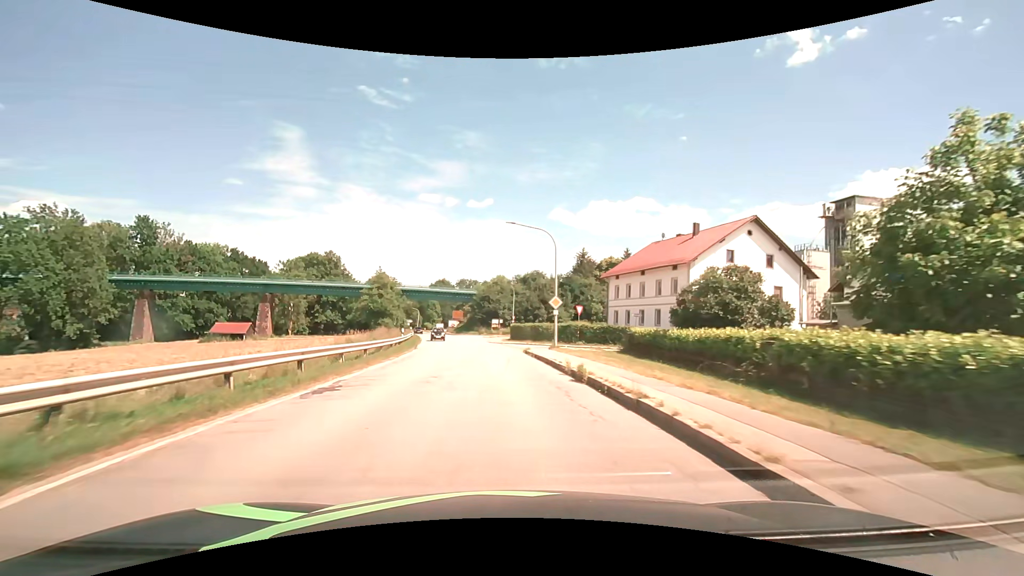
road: secondary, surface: asphalt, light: Day
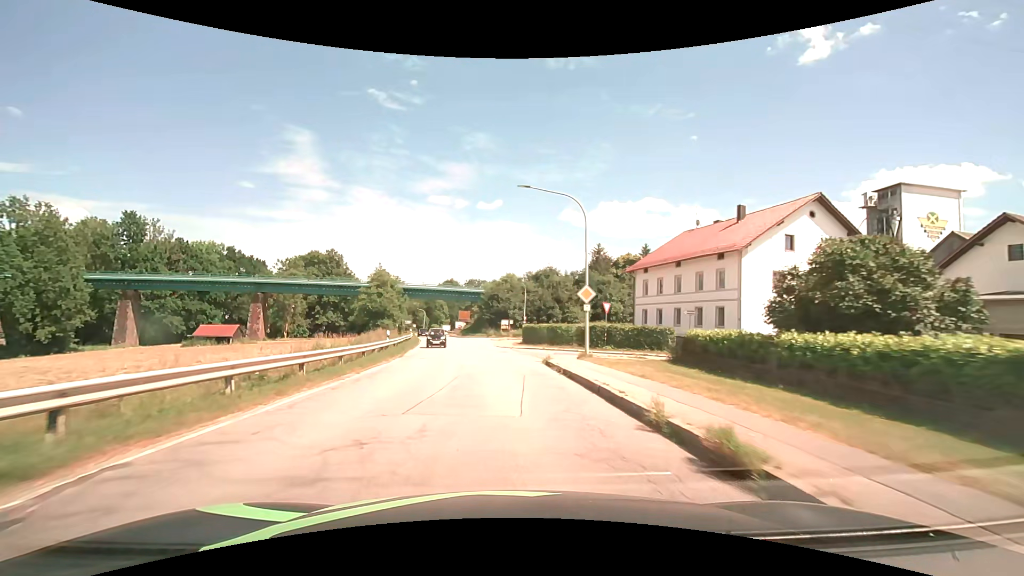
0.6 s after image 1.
(-0.1, +8.0) m; -1°
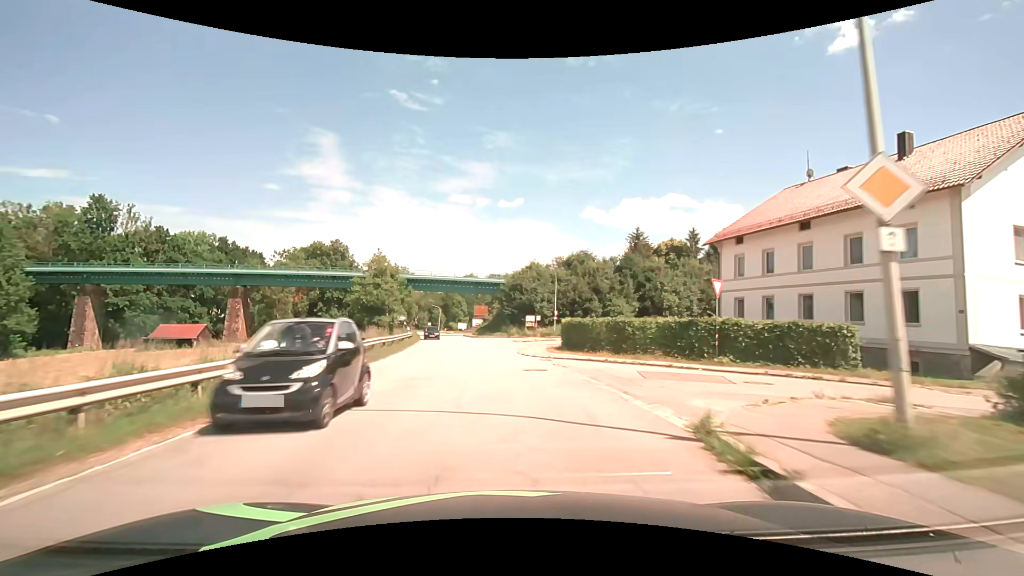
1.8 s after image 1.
(-0.3, +15.9) m; -2°
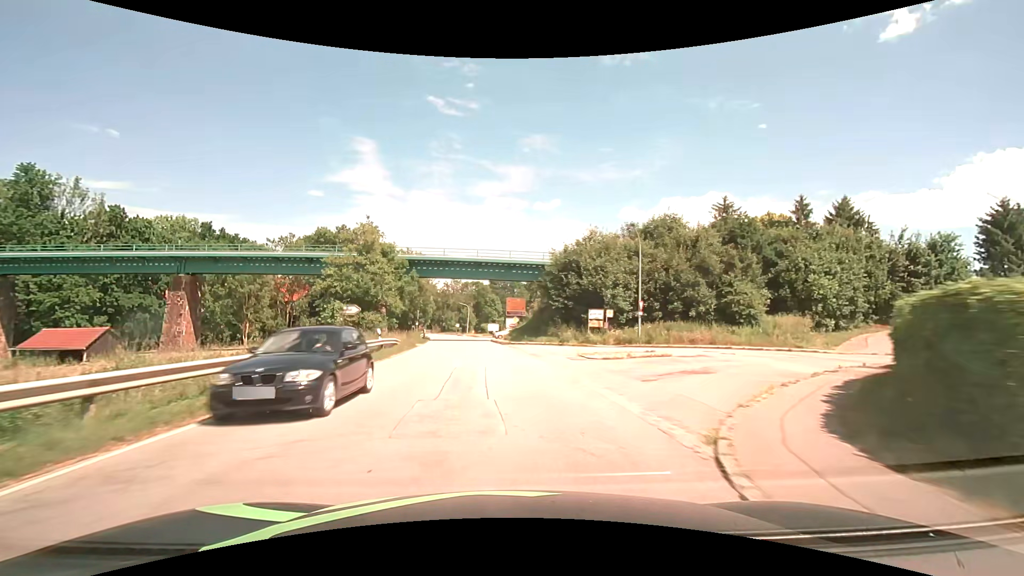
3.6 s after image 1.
(-0.9, +23.9) m; -4°
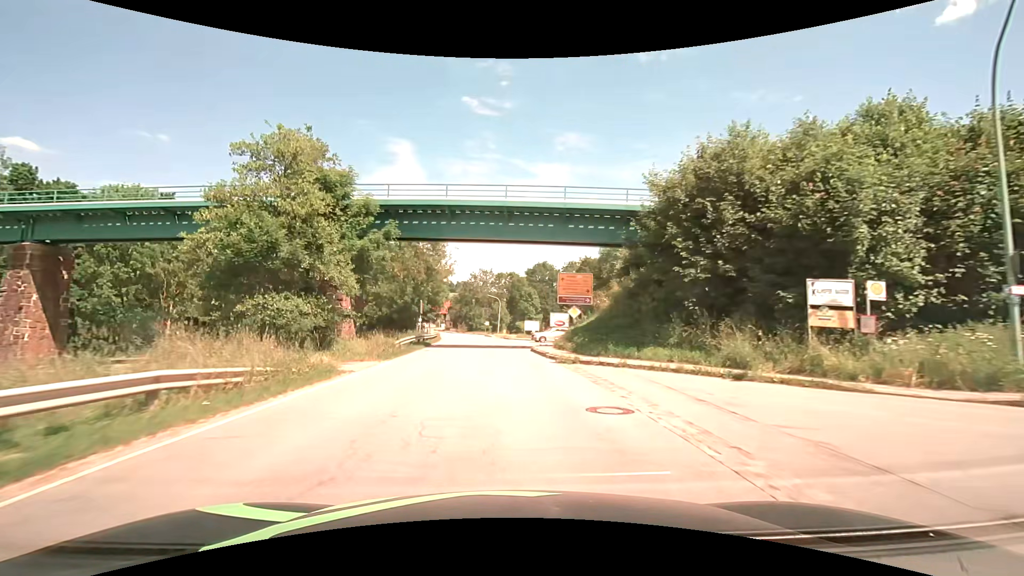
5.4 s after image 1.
(-0.9, +23.8) m; -4°
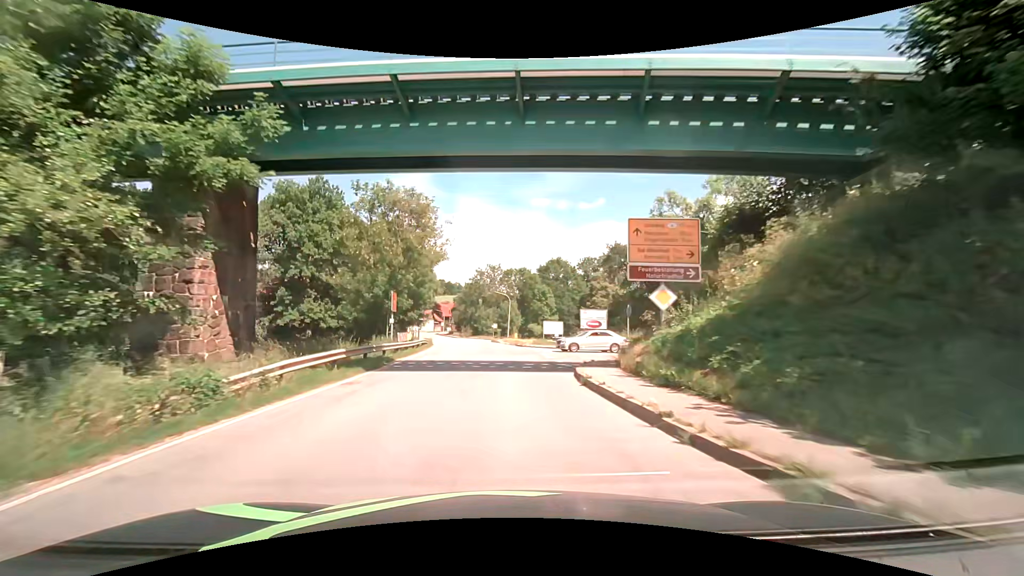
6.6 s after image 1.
(-0.3, +15.9) m; -1°
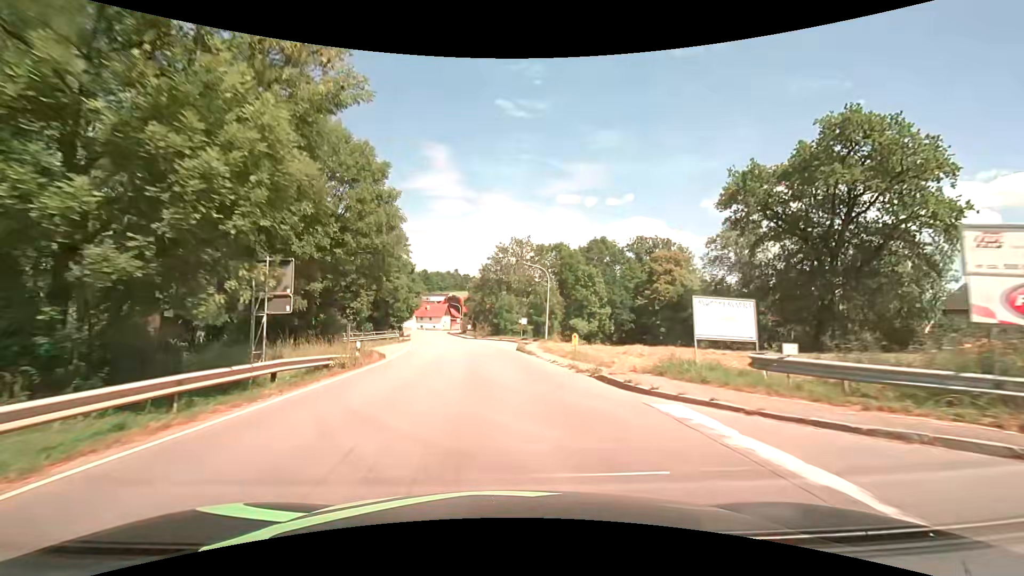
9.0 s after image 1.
(-0.8, +31.8) m; -3°
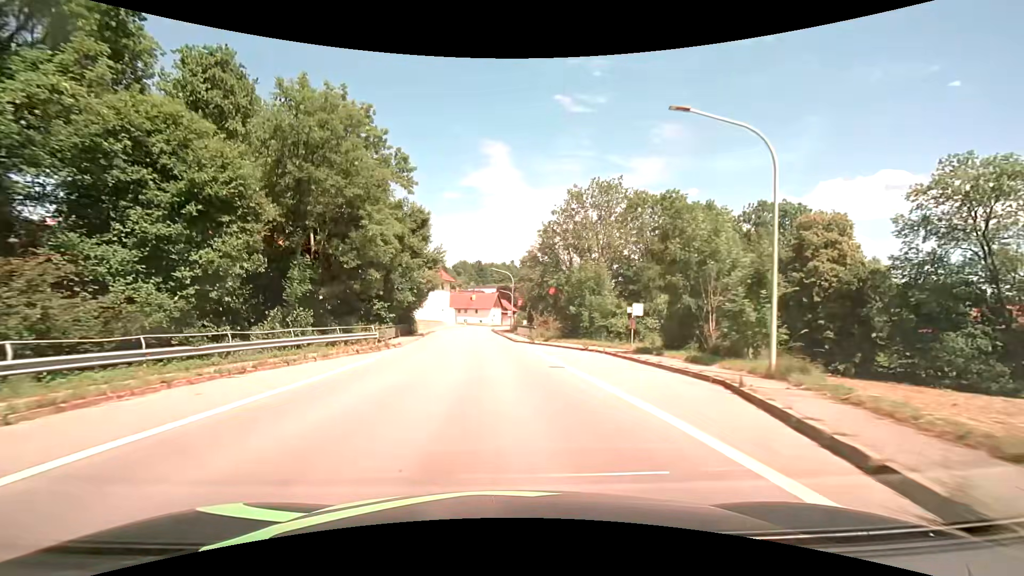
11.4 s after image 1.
(-1.9, +31.8) m; -7°
